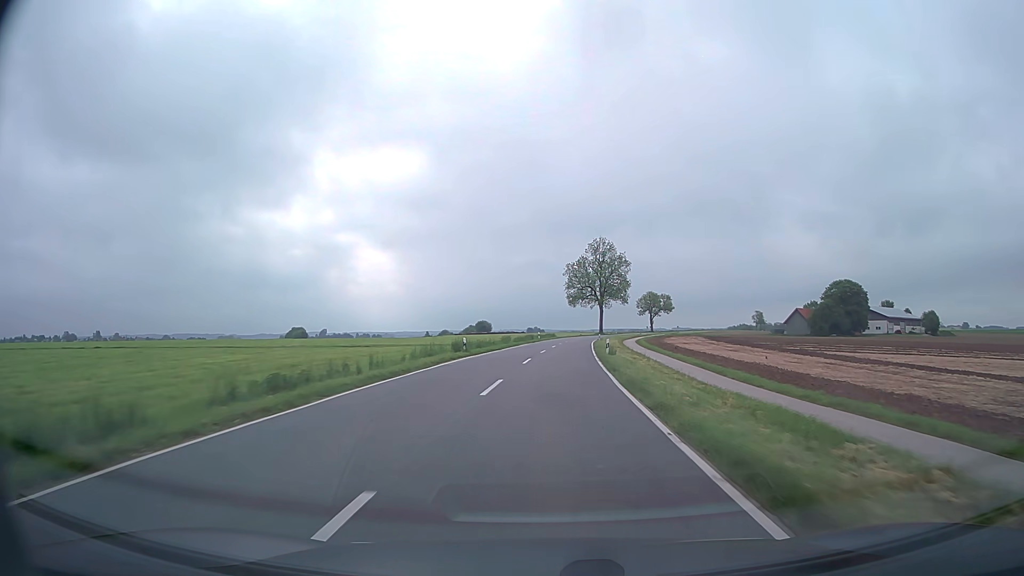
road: tertiary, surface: asphalt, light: Day
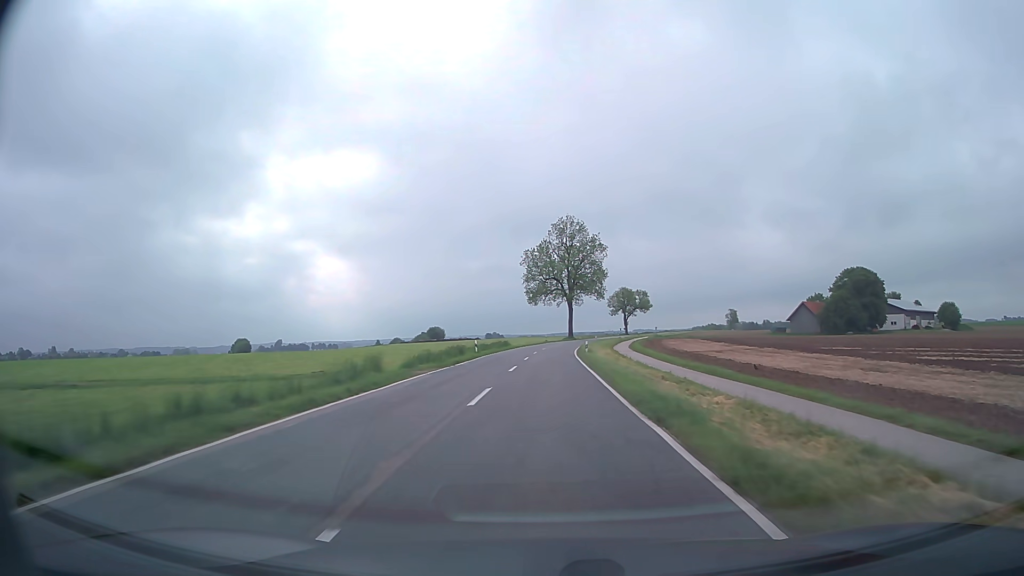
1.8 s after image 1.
(+1.1, +37.4) m; +3°
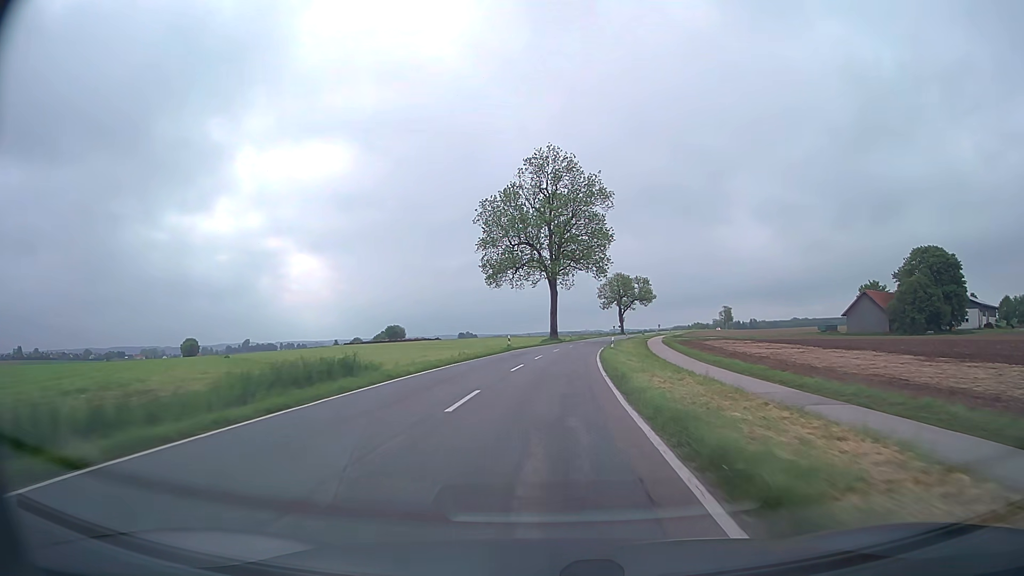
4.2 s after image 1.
(+1.2, +49.9) m; +2°
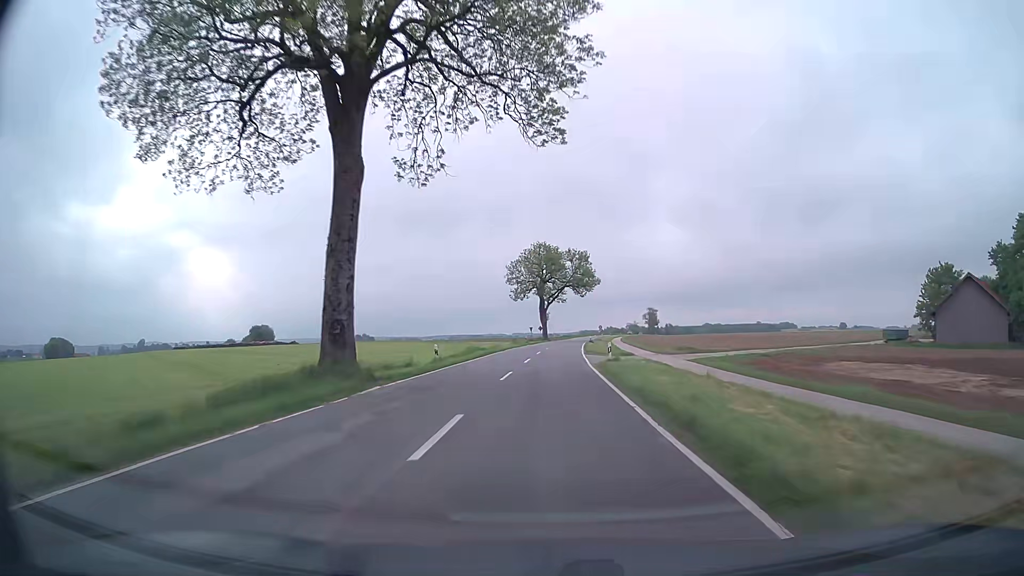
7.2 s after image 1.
(+4.0, +62.3) m; +8°
(0, +10) (0, +20) (+1, +30) (+1, +40) (+1, +50) (+2, +60) (+3, +70) (+3, +80) (+4, +90) (+5, +100) m
